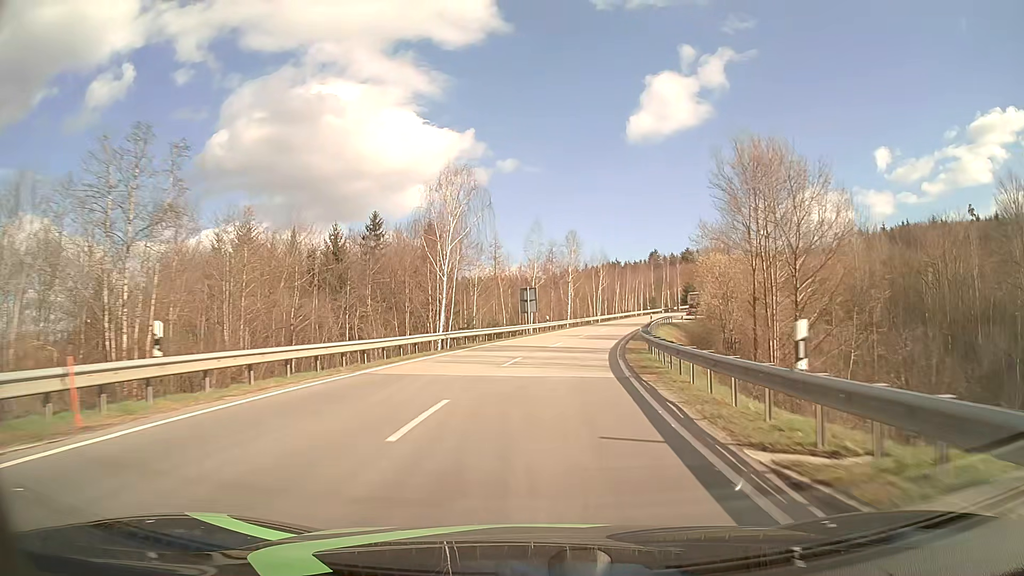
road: tertiary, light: Day
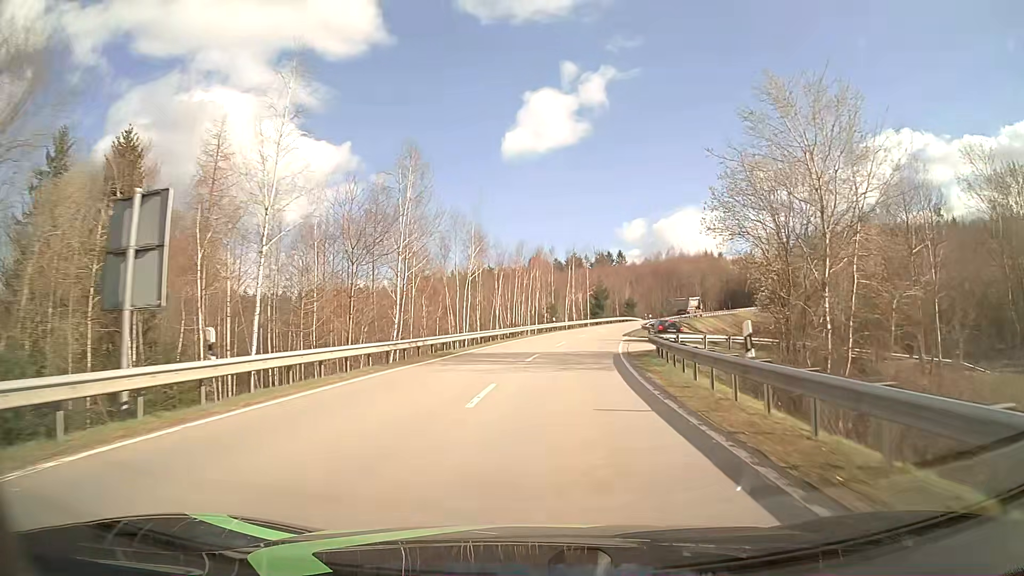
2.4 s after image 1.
(+4.3, +45.8) m; +11°
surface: asphalt
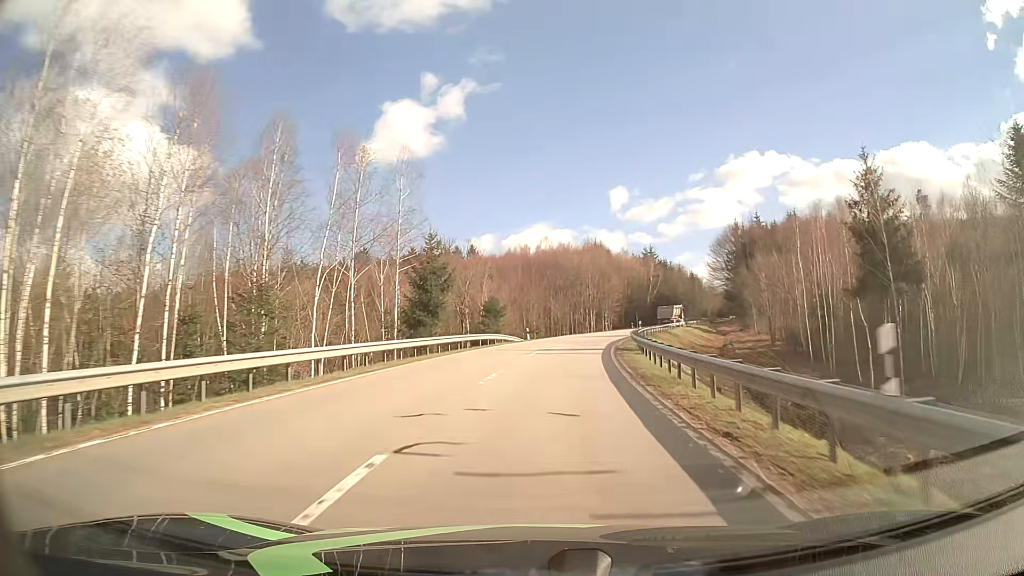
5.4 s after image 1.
(+6.4, +56.1) m; +13°
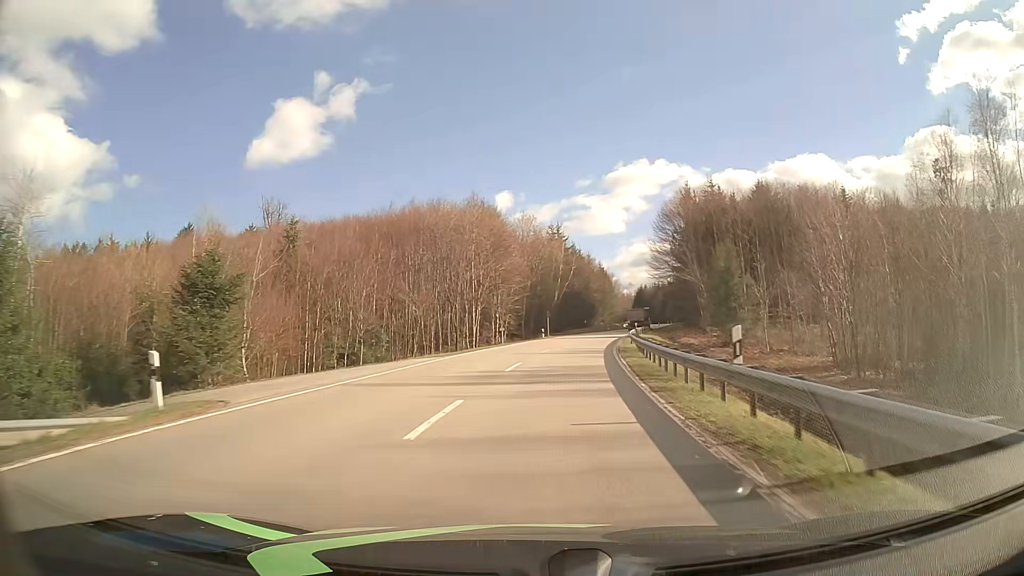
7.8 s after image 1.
(+3.5, +43.7) m; +10°
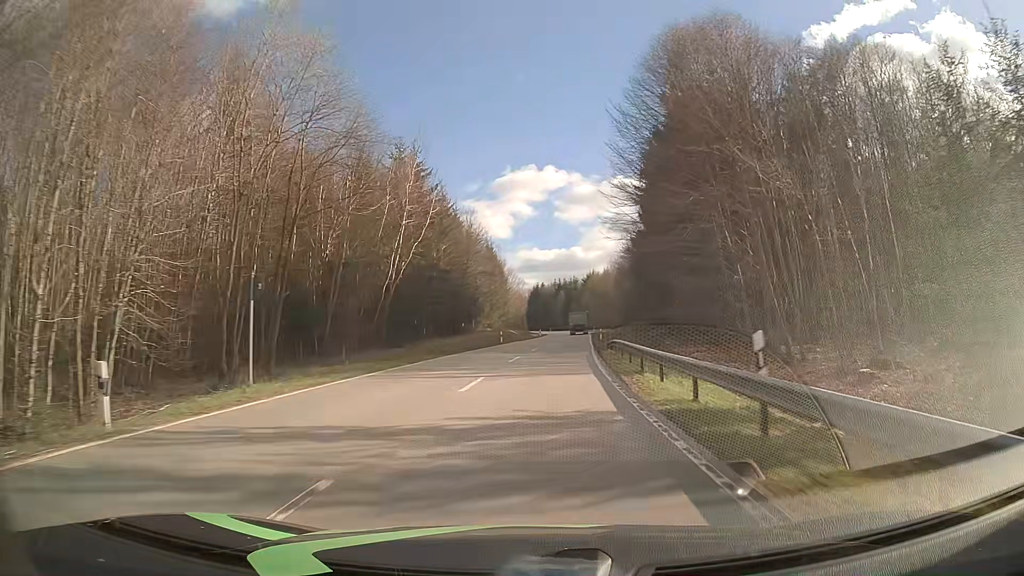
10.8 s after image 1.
(+5.5, +54.4) m; +10°
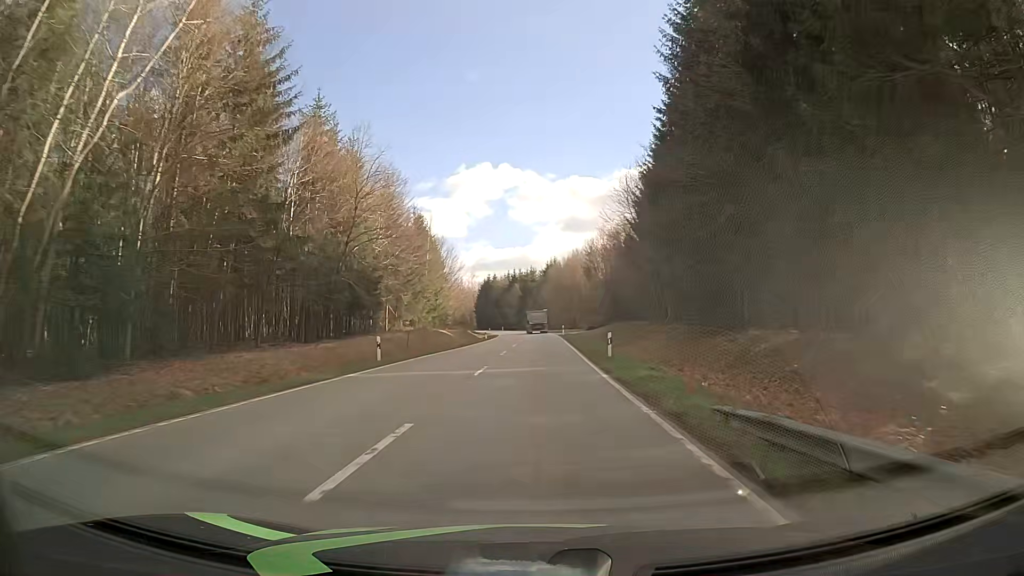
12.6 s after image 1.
(+1.2, +33.0) m; +4°
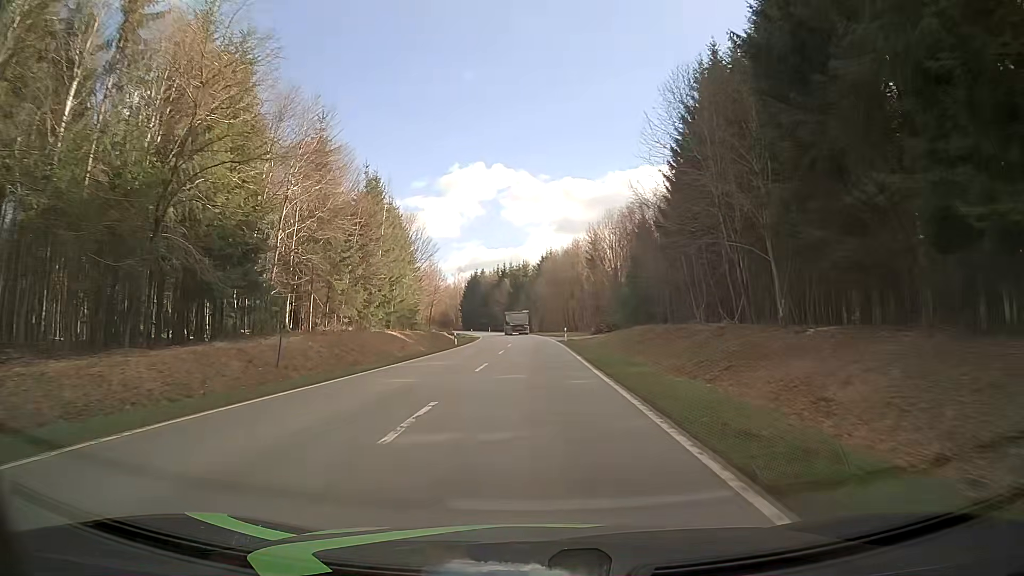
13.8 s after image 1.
(+0.3, +22.1) m; +1°
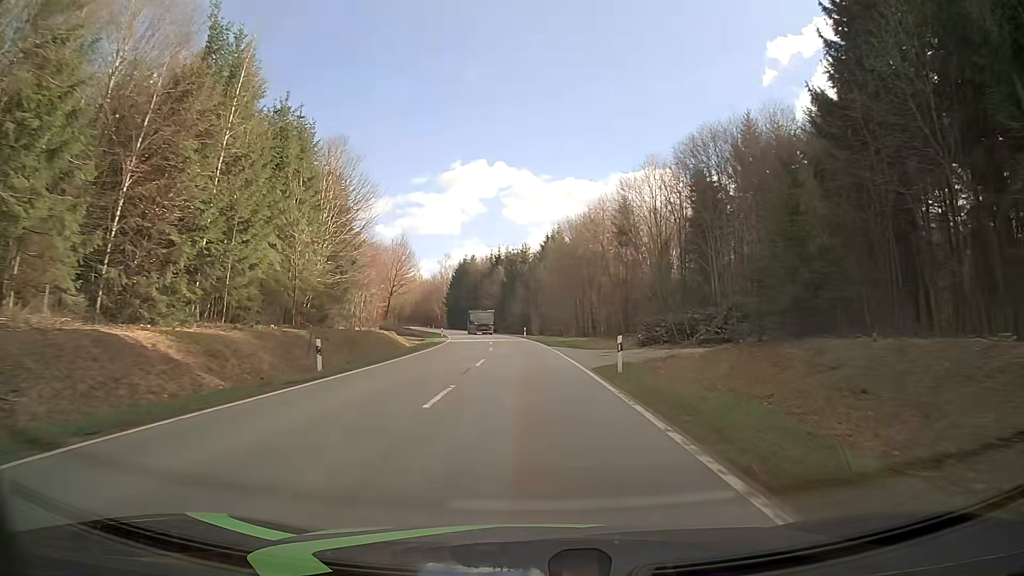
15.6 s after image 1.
(-0.1, +33.7) m; 0°
(0, +10) (0, +20) (0, +30) (-1, +40) (-1, +50) (-2, +60) (-3, +70) (-5, +80) (-6, +90) (-8, +100) m
